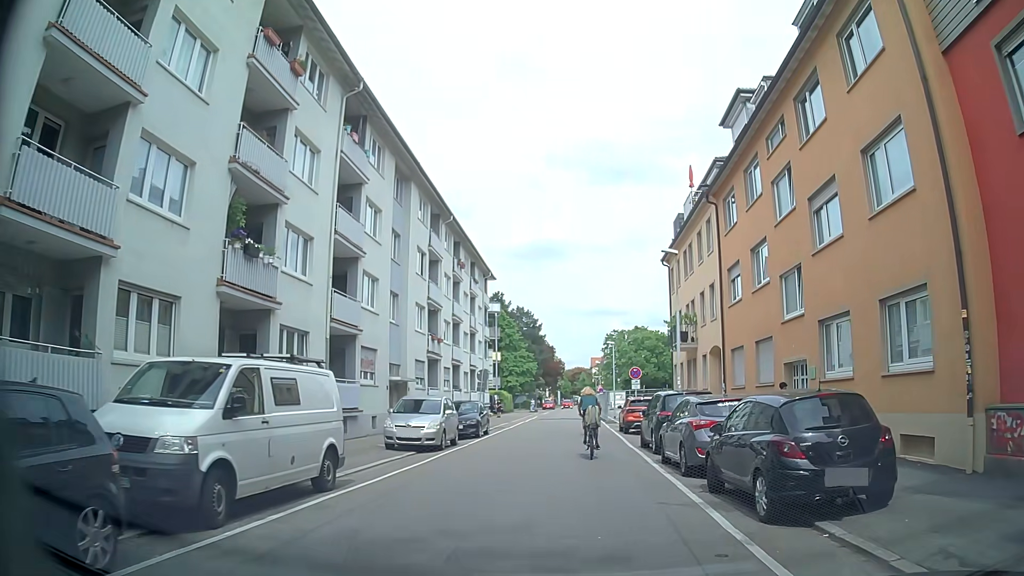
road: residential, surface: asphalt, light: Day
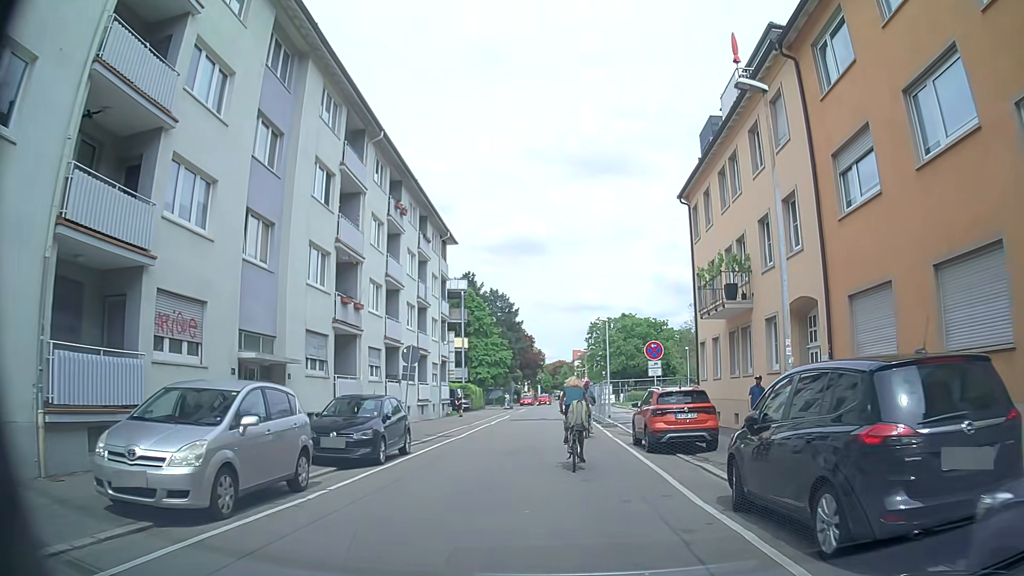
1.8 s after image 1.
(+0.4, +12.5) m; +4°
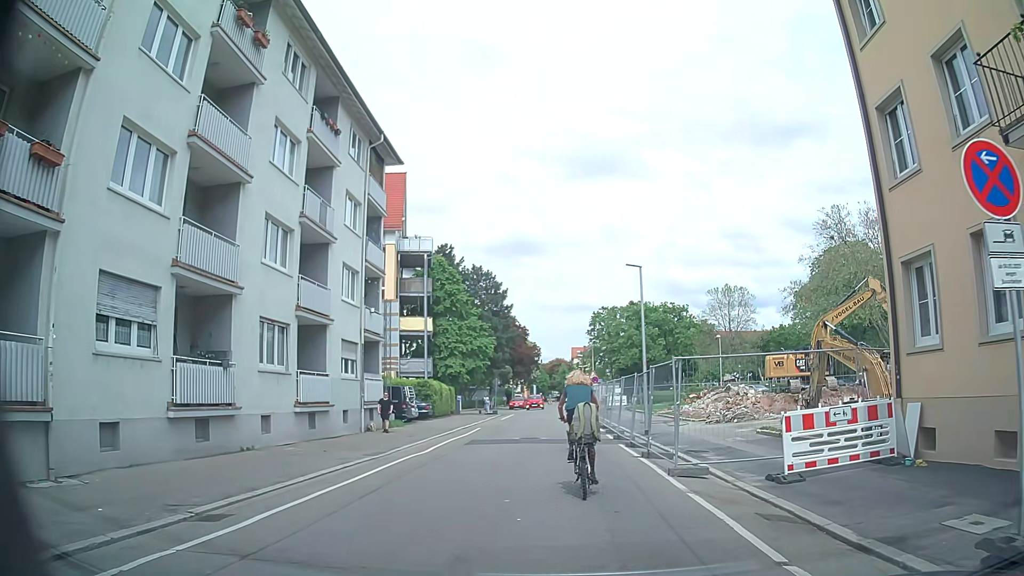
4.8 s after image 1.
(-0.3, +17.2) m; -1°
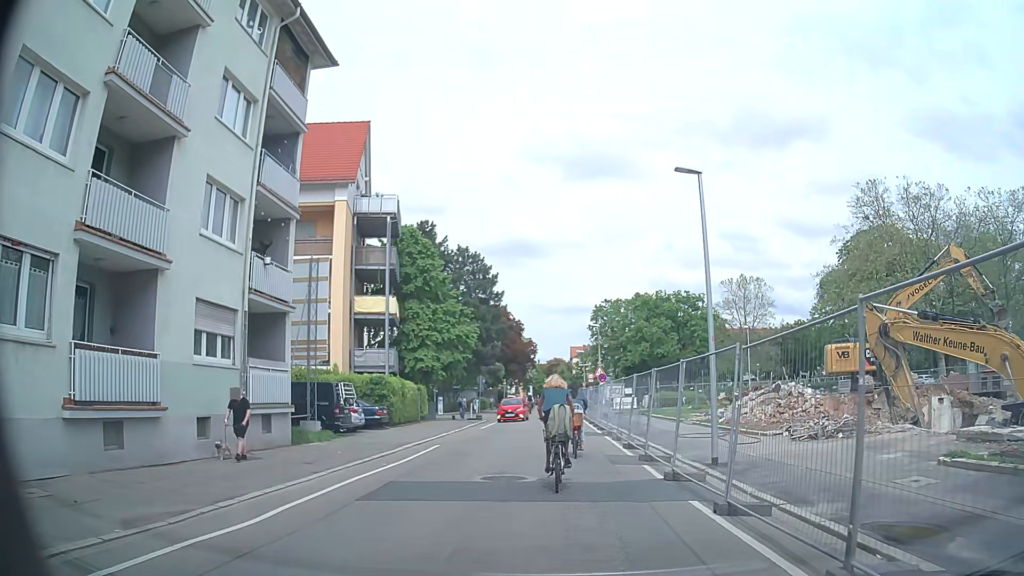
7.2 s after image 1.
(0.0, +10.5) m; +1°
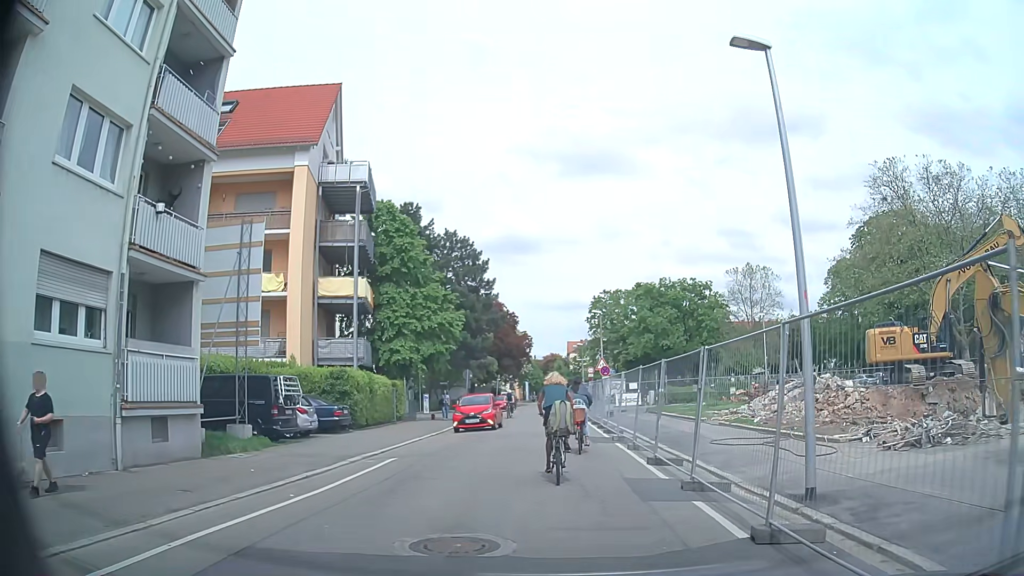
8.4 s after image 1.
(-0.1, +5.3) m; -1°
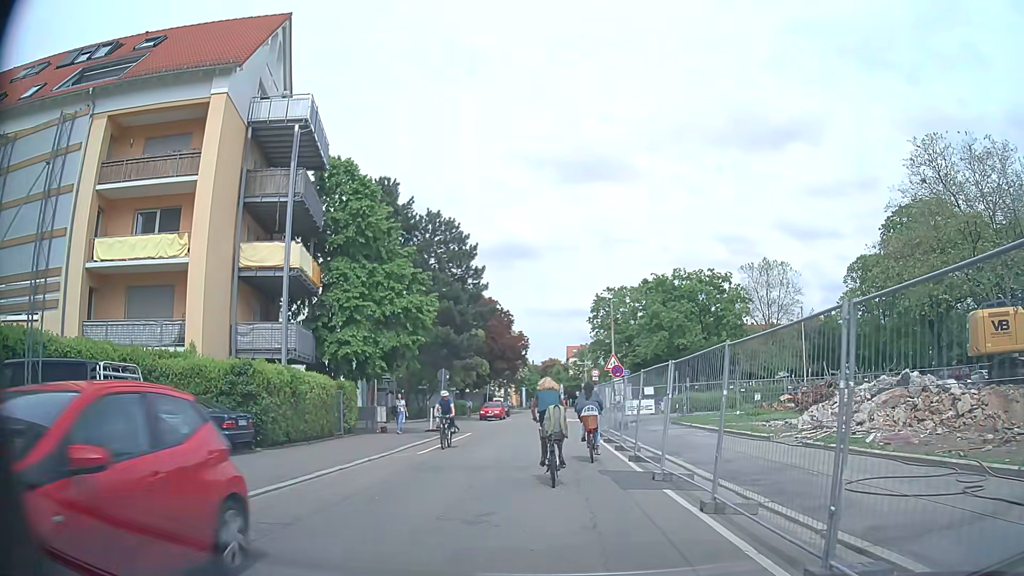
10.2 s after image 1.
(+0.1, +8.5) m; +2°
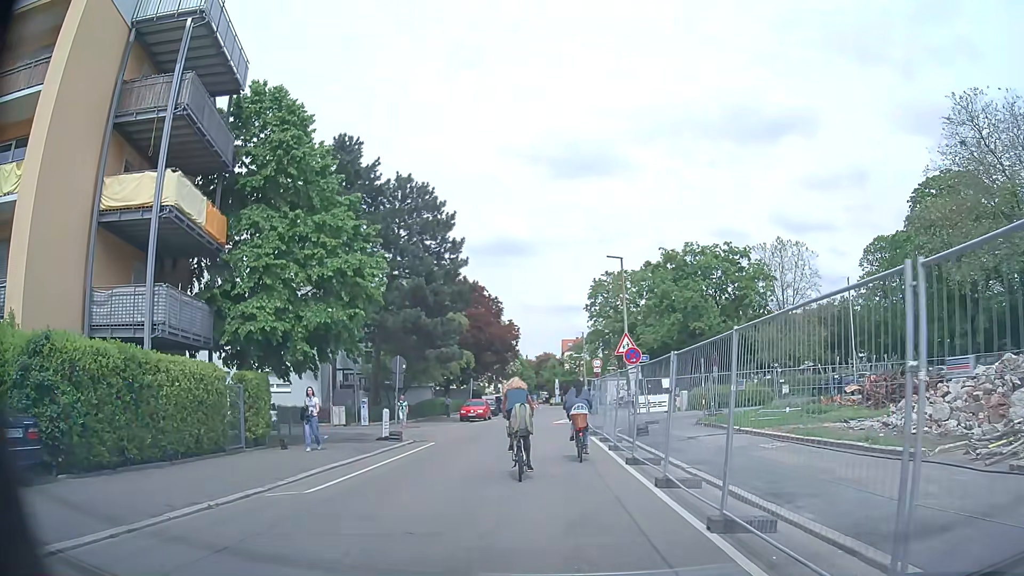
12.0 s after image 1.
(-0.1, +8.2) m; -1°
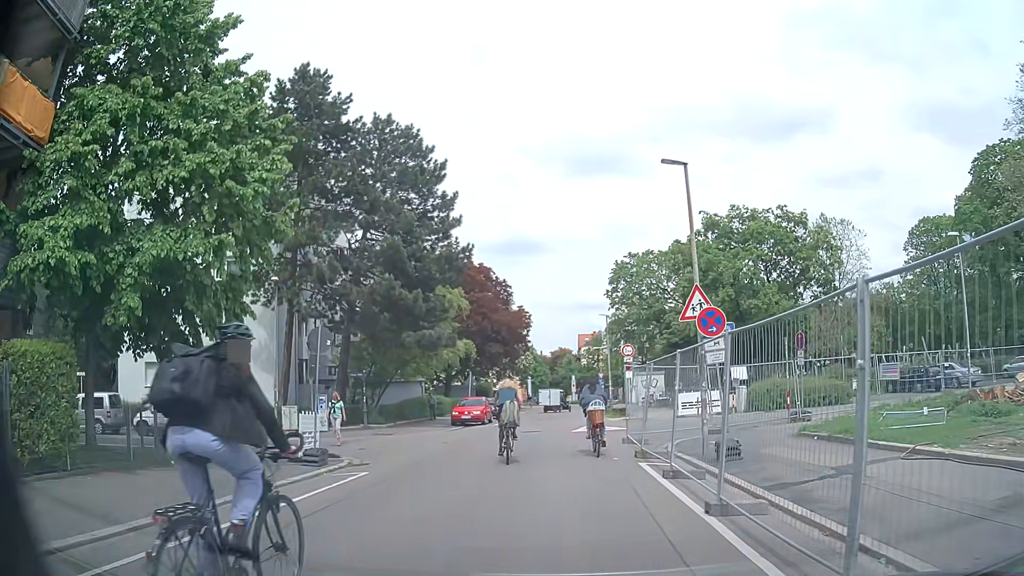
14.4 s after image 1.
(-0.1, +9.6) m; -1°
